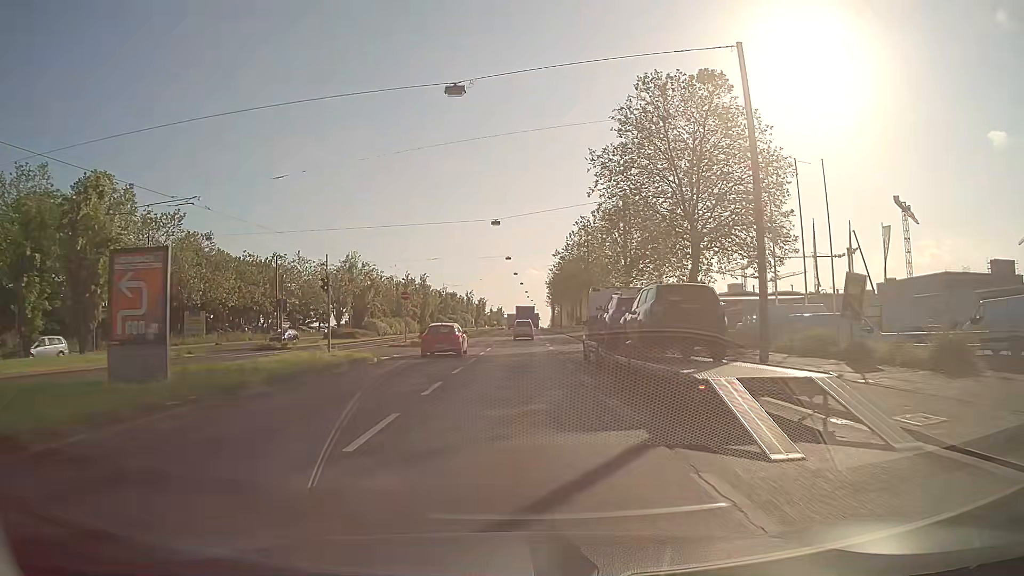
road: primary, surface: asphalt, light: Day
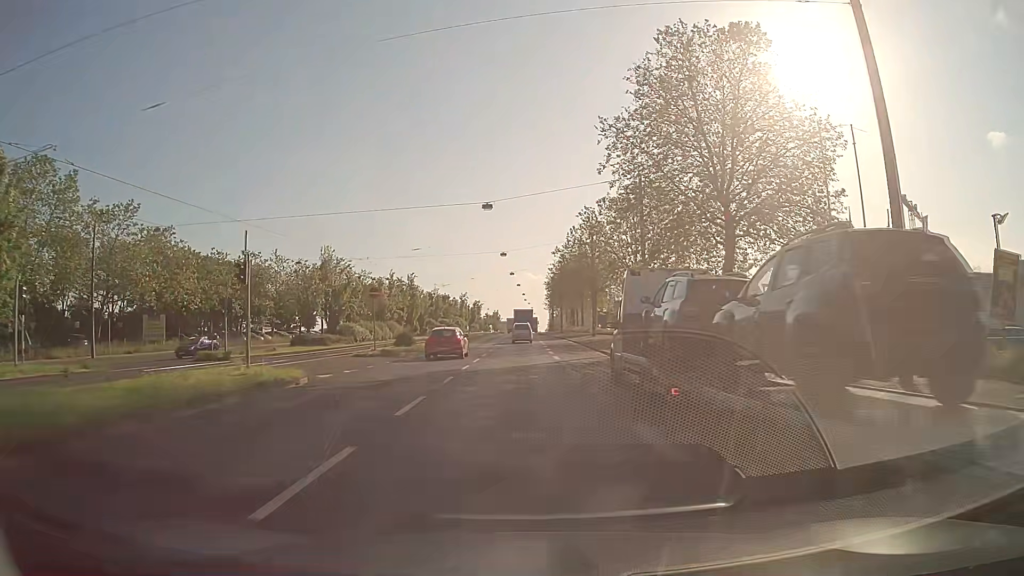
(+0.1, +8.5) m; +1°
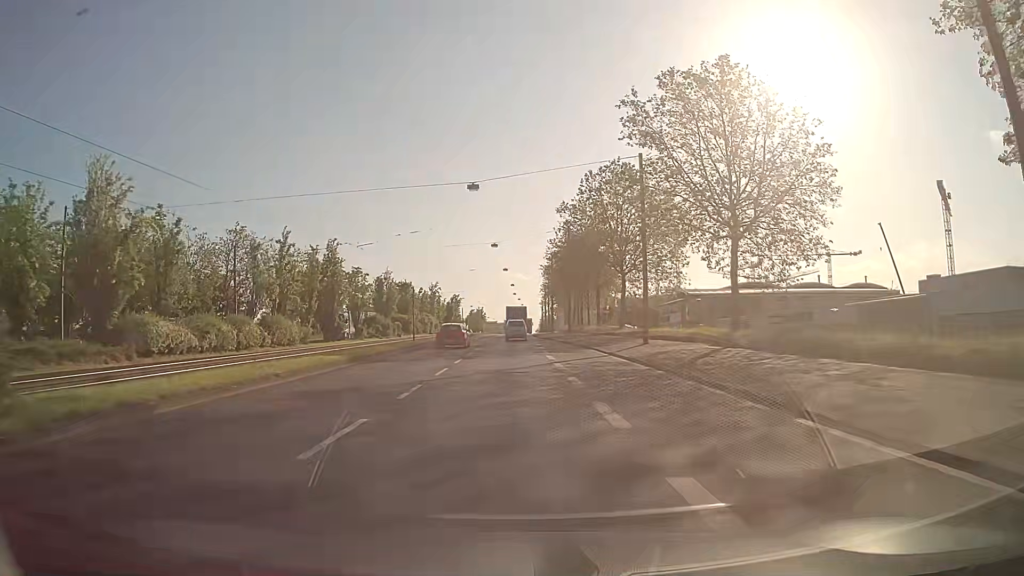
(+0.3, +33.9) m; +1°
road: primary_link
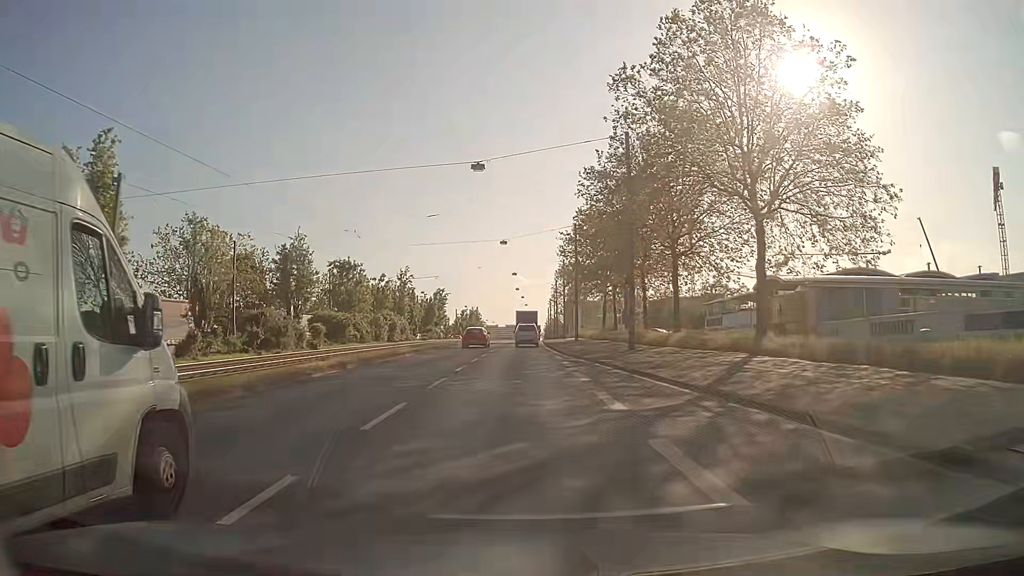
(-0.3, +34.0) m; 0°
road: primary
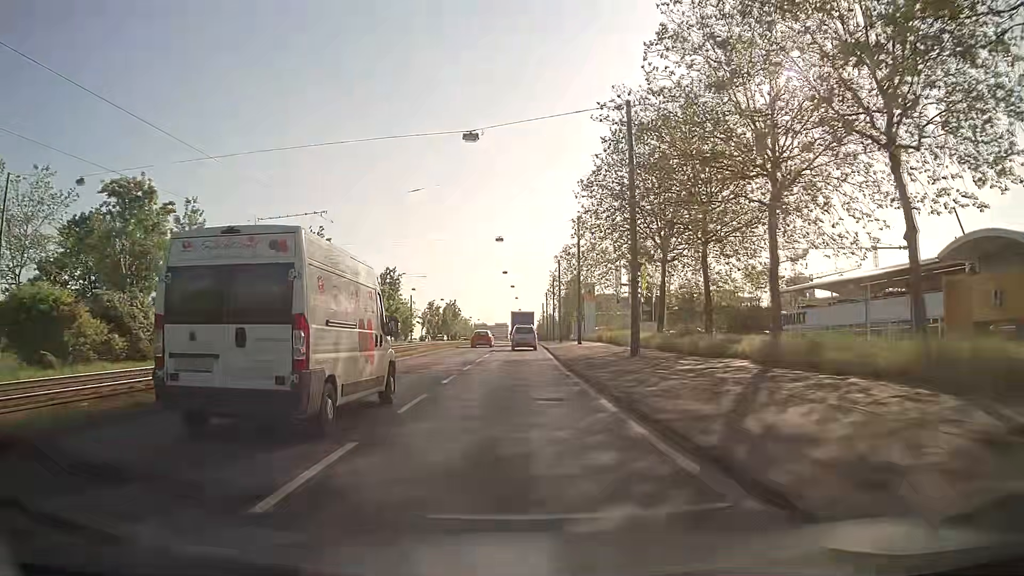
(+0.1, +34.0) m; 0°
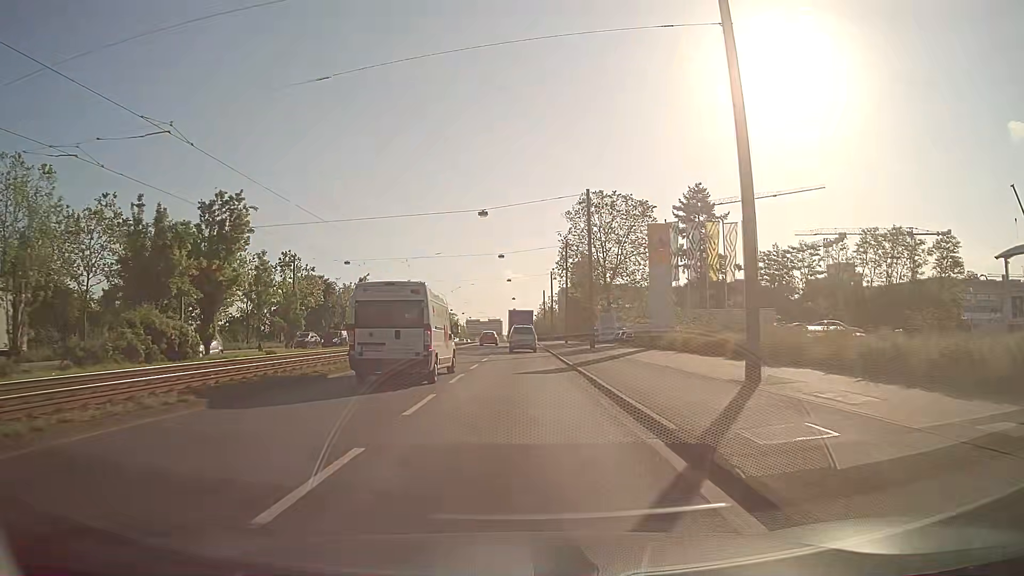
(+0.5, +42.7) m; +1°
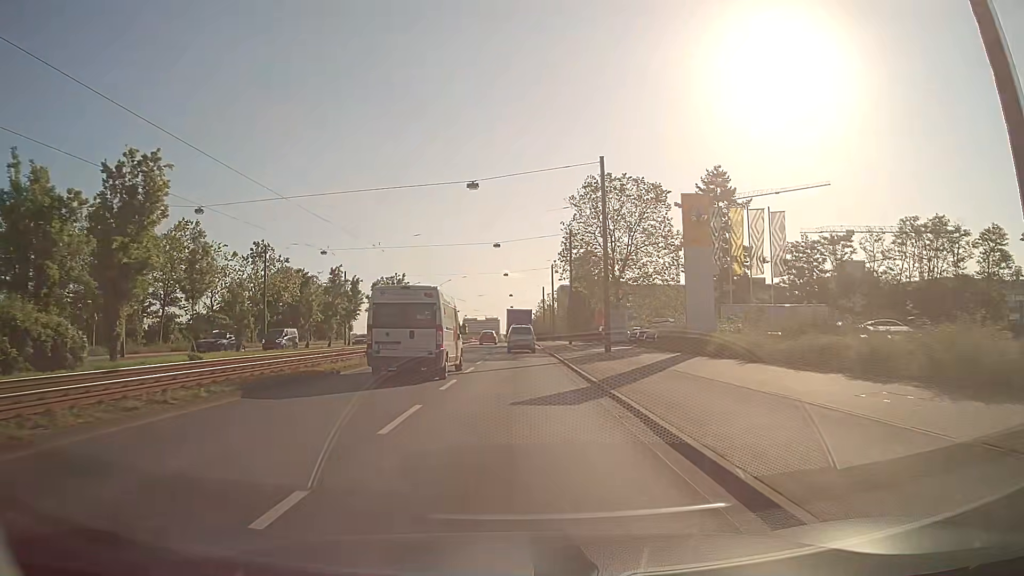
(0.0, +8.6) m; 0°
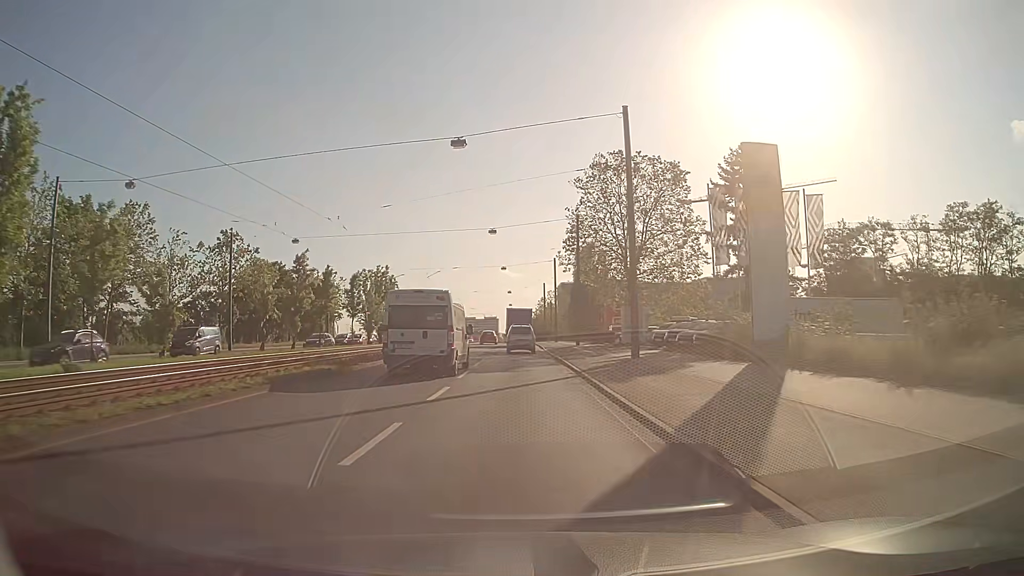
(0.0, +8.6) m; 0°
